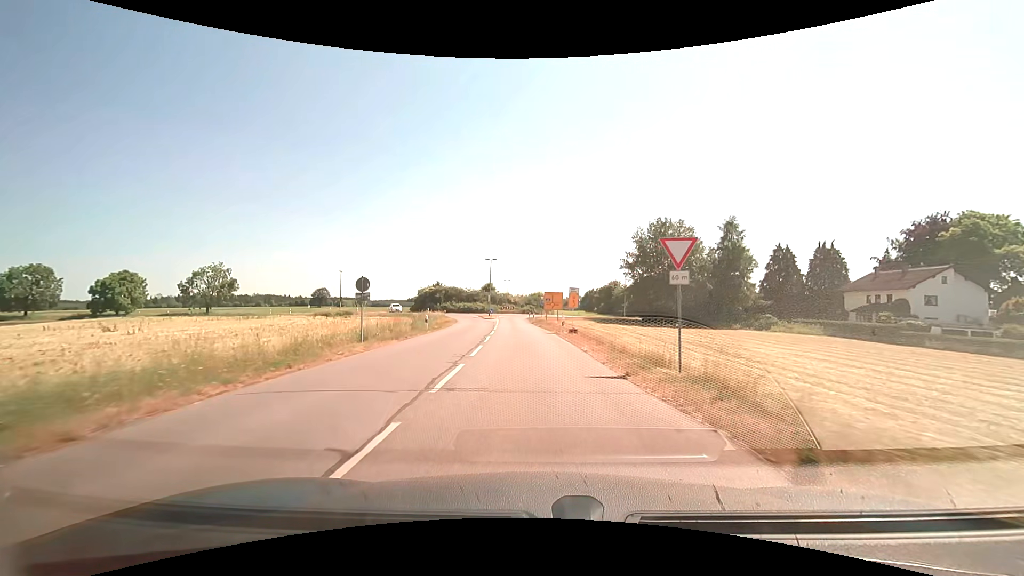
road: tertiary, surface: asphalt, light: Day
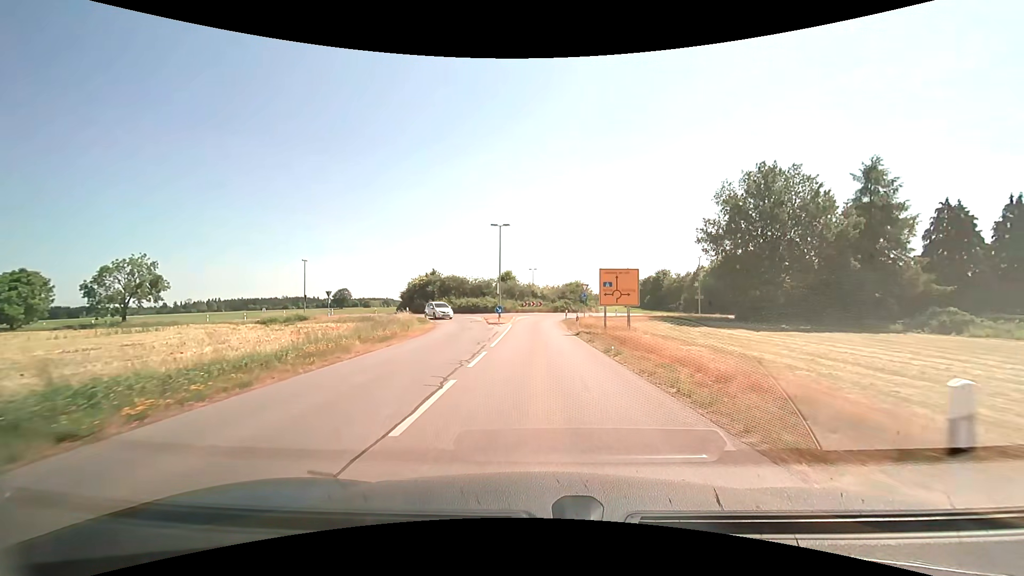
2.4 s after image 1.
(-0.9, +26.6) m; -4°
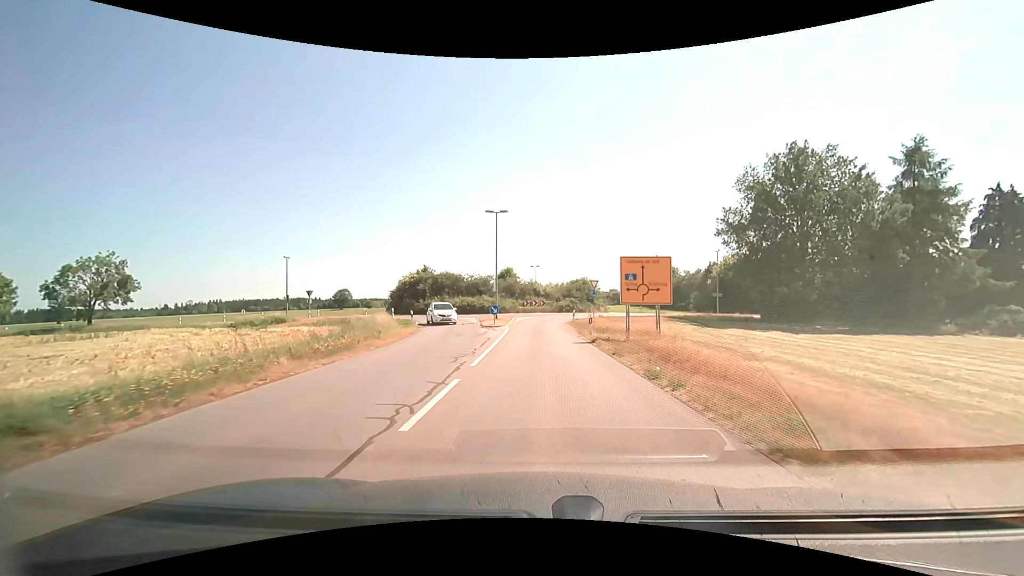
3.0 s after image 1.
(0.0, +5.7) m; 0°
(0, +10) (0, +20) (0, +30) (+1, +40) (+6, +49) (+11, +57) (+12, +66) (+8, +75) (+4, +85) (+3, +95) m
